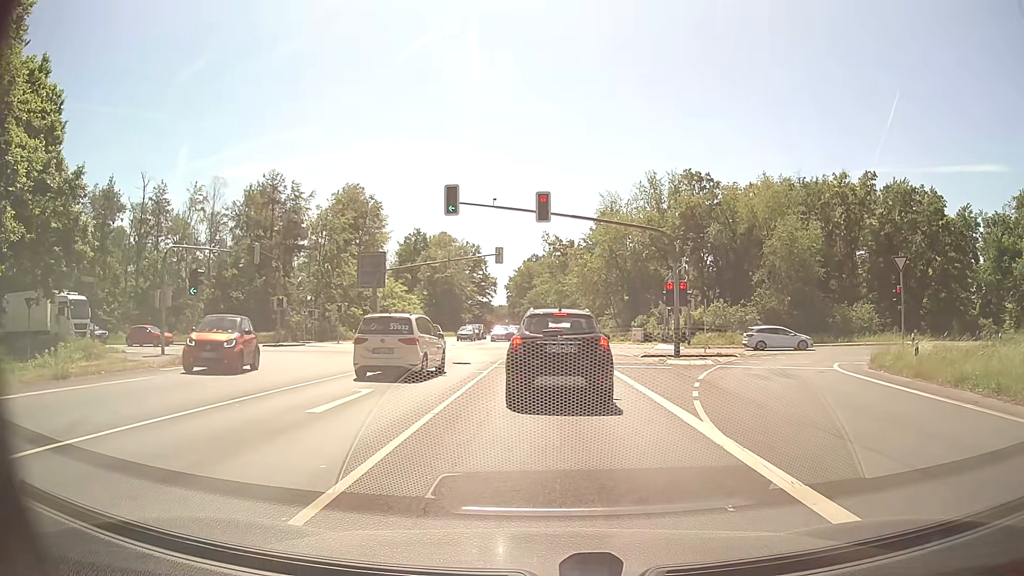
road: primary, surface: asphalt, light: Day
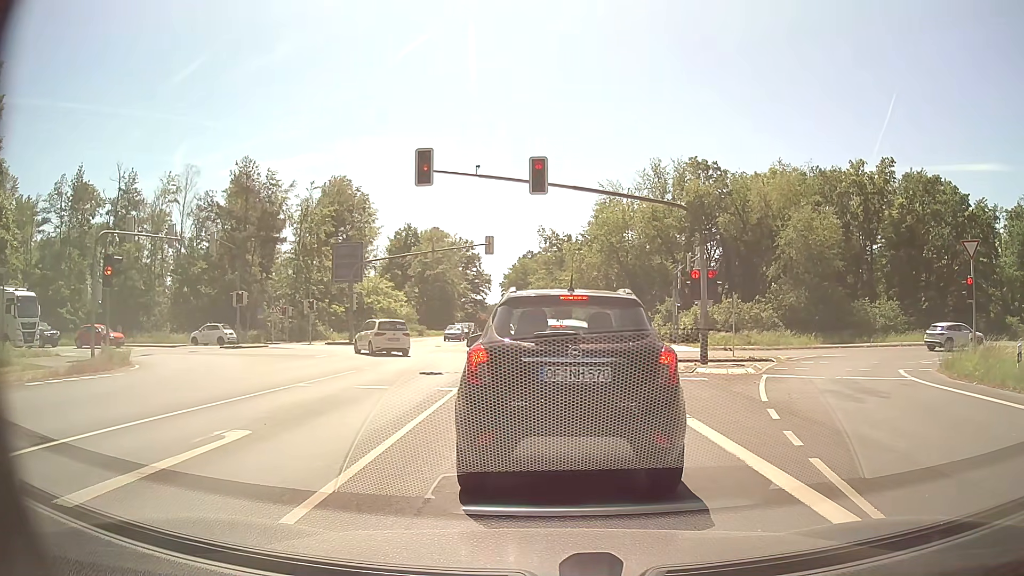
(0.0, +5.7) m; 0°
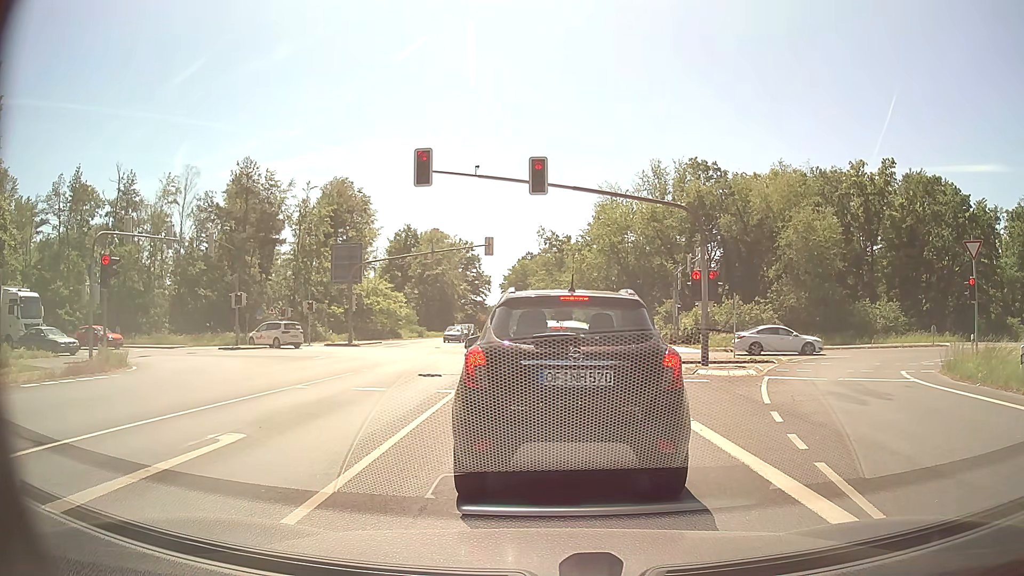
(0.0, +0.2) m; 0°
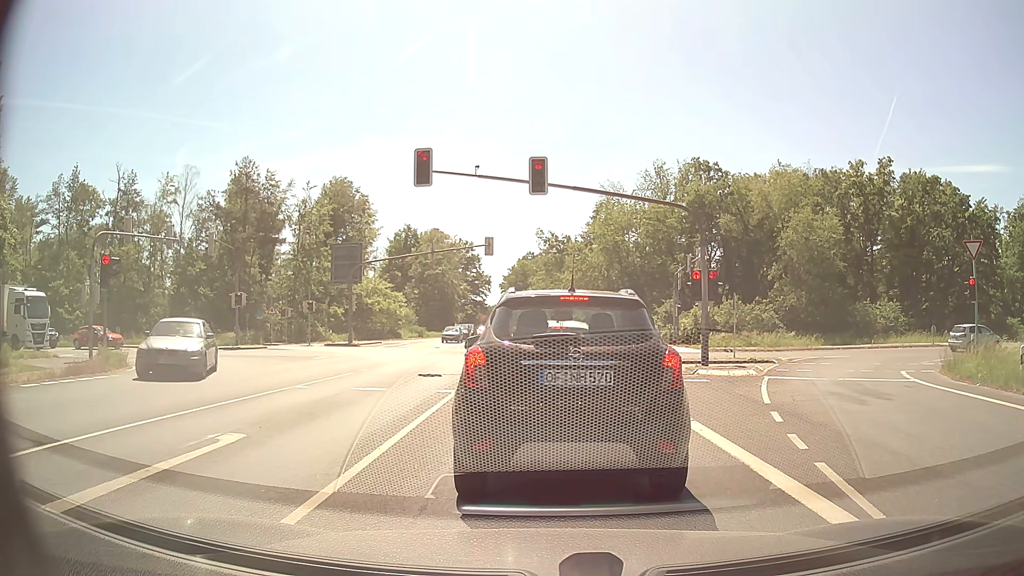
(0.0, 0.0) m; 0°
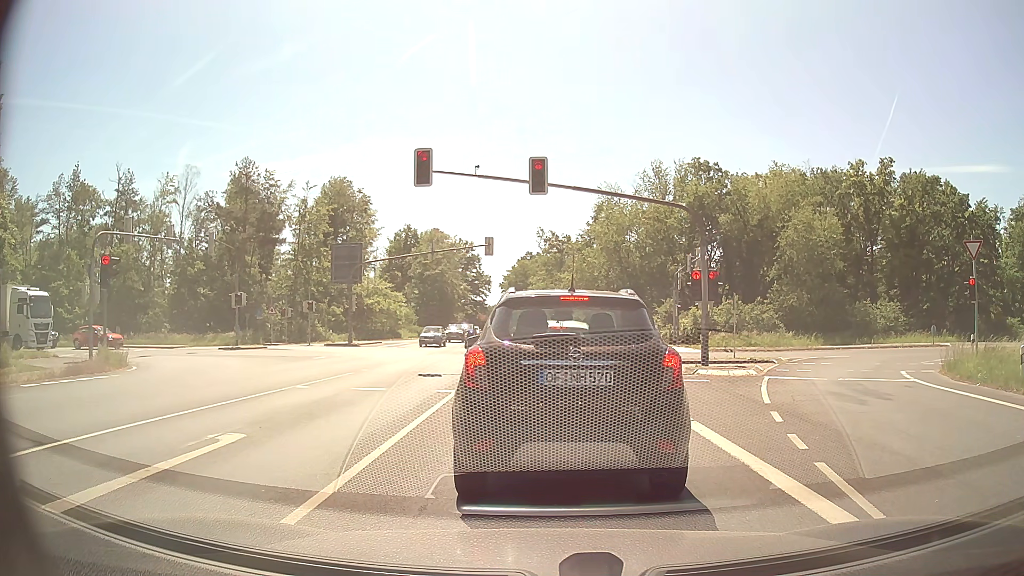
(0.0, 0.0) m; 0°
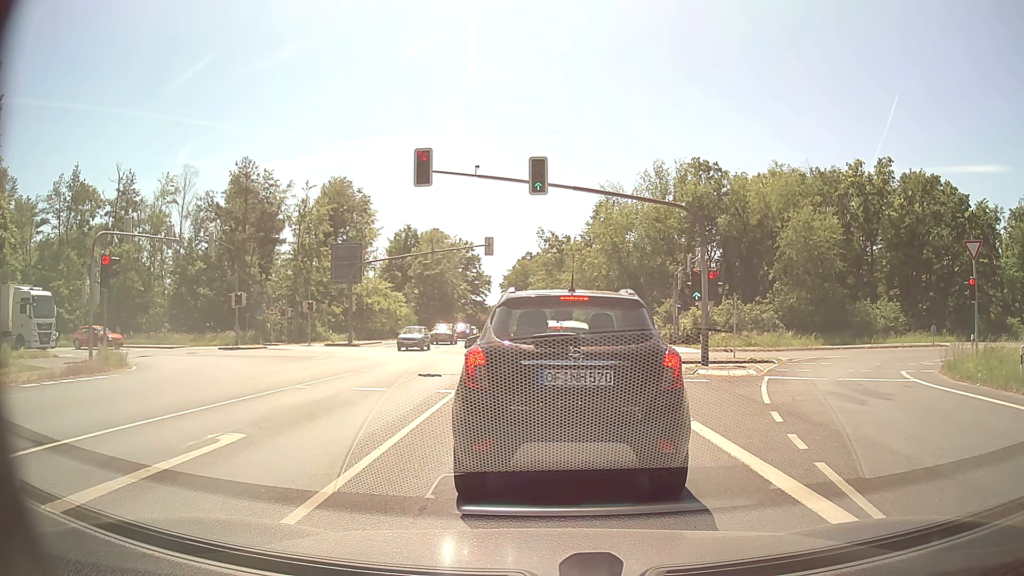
(0.0, 0.0) m; 0°
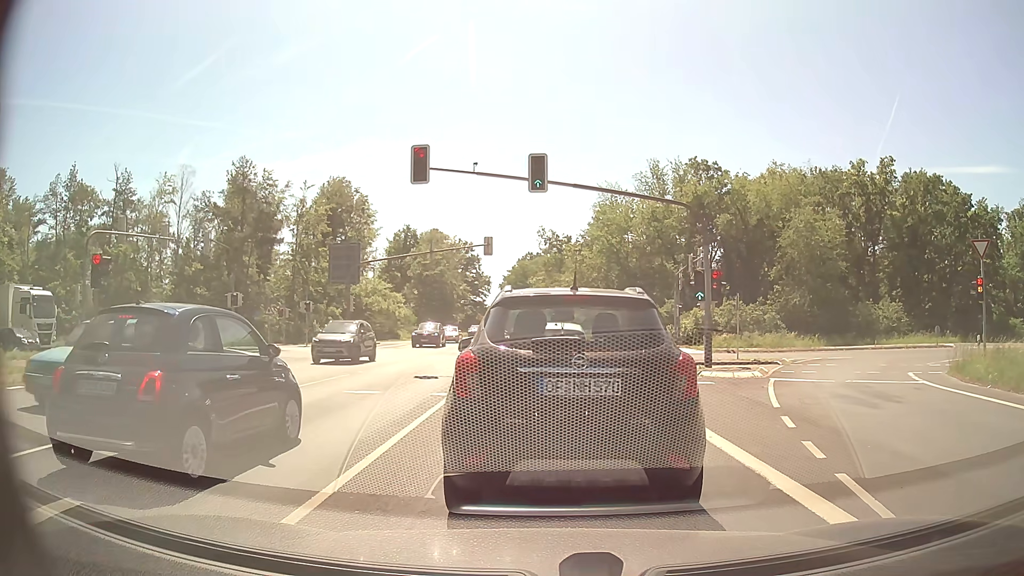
(0.0, +0.5) m; 0°
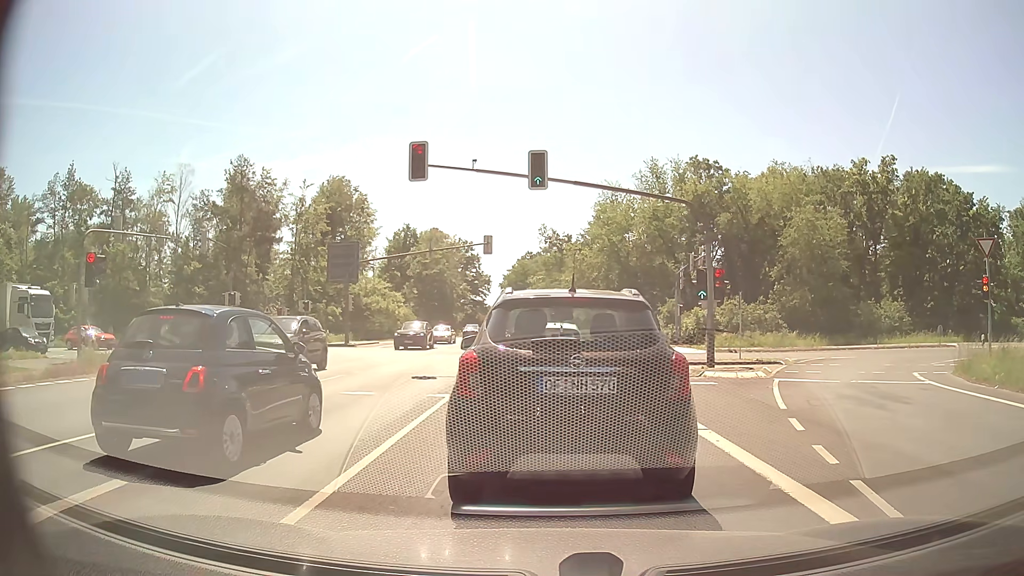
(0.0, +0.3) m; 0°
